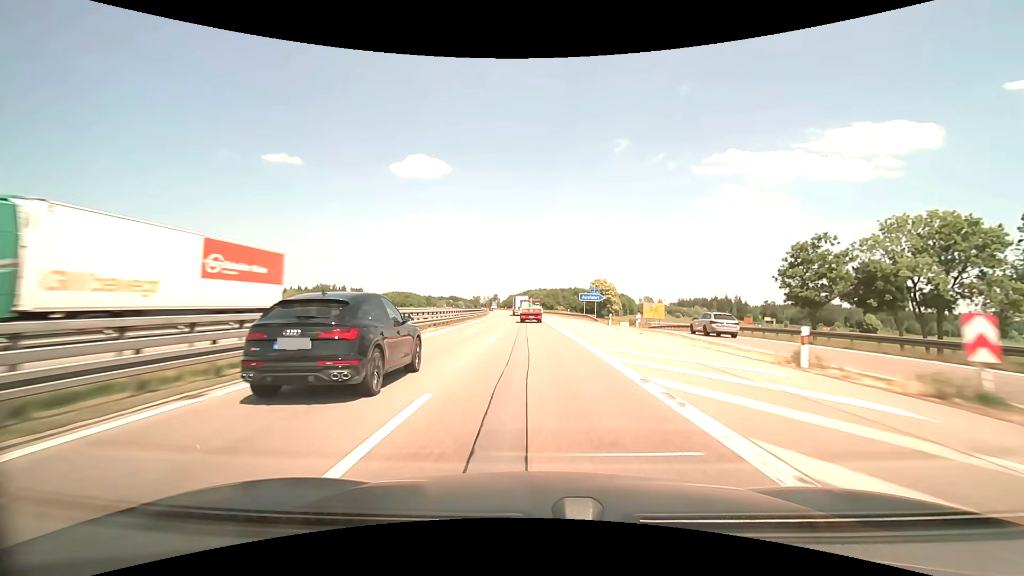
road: motorway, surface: asphalt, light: Day
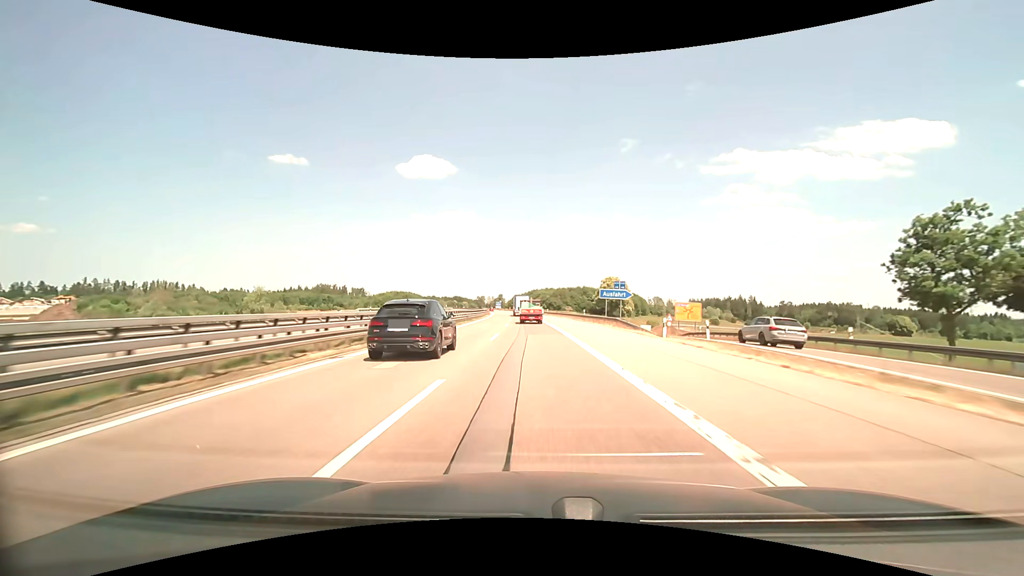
(-0.1, +16.1) m; -1°
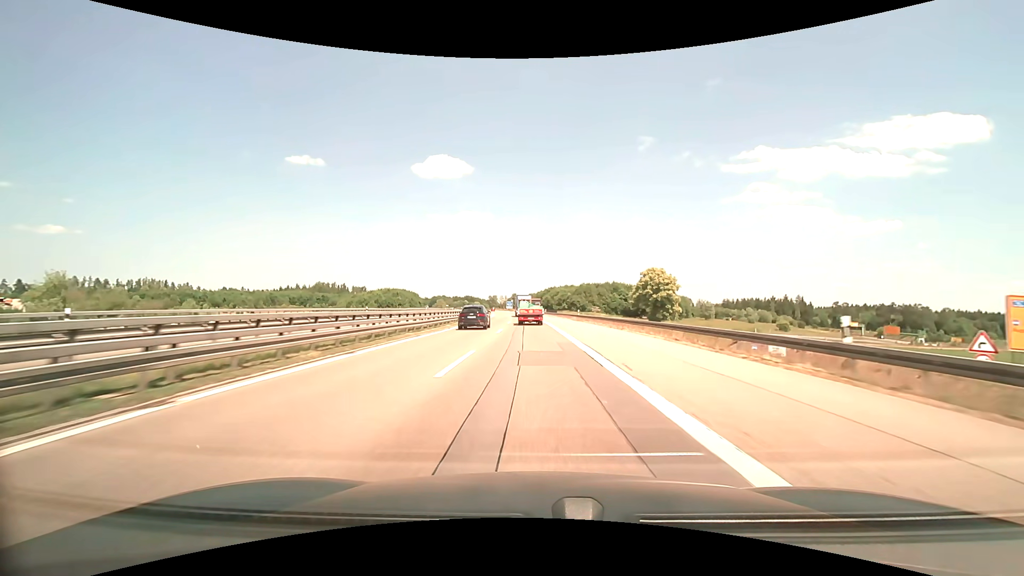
(-0.8, +46.9) m; -2°
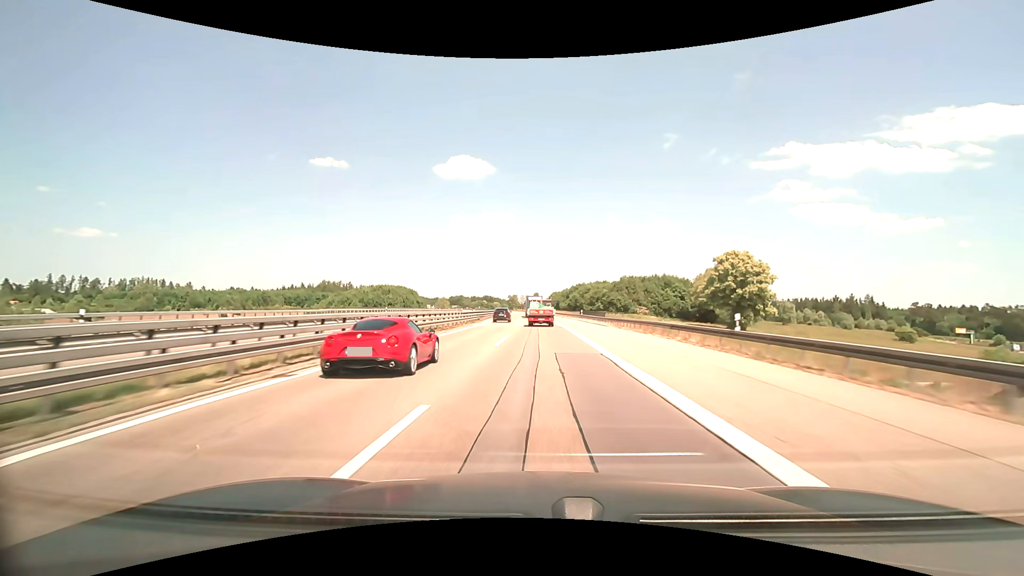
(-0.8, +44.9) m; -2°
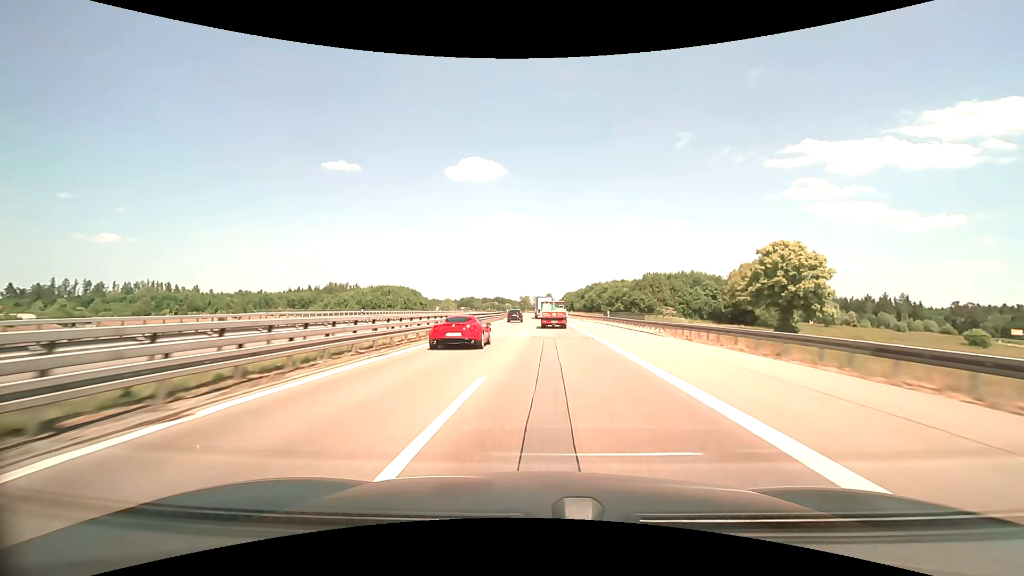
(-0.1, +14.7) m; -1°
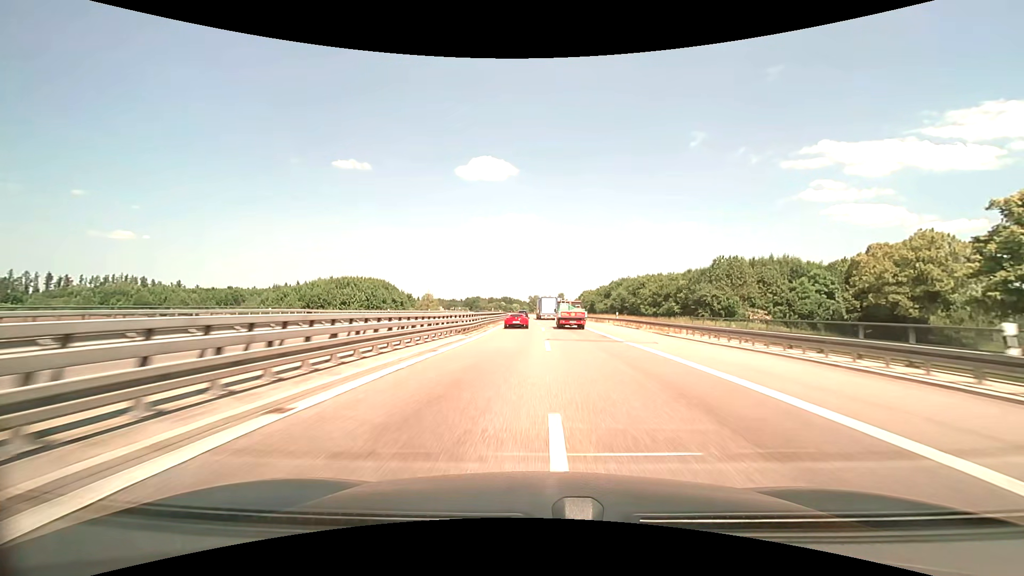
(-0.9, +44.9) m; -2°
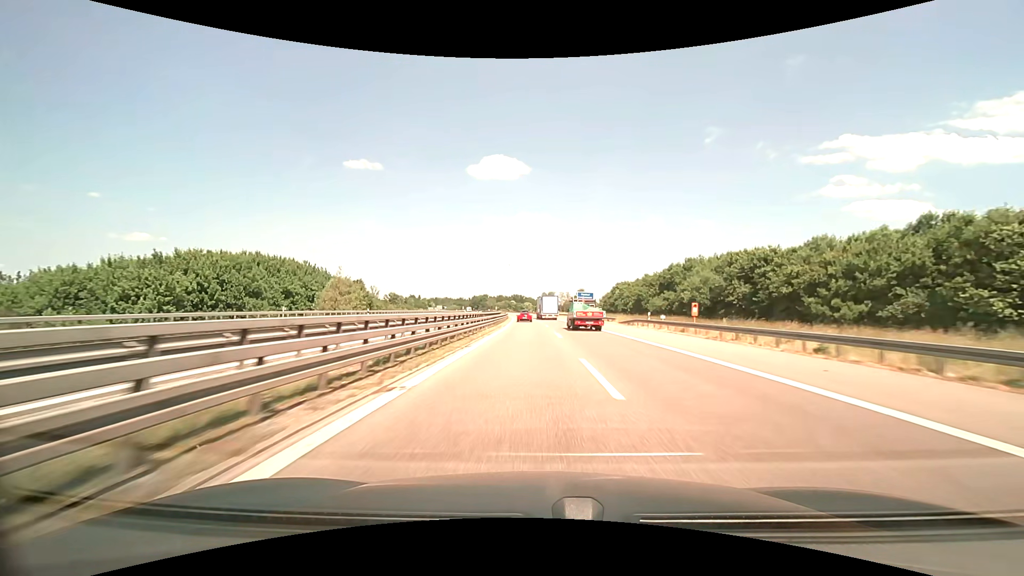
(-0.8, +62.9) m; -1°
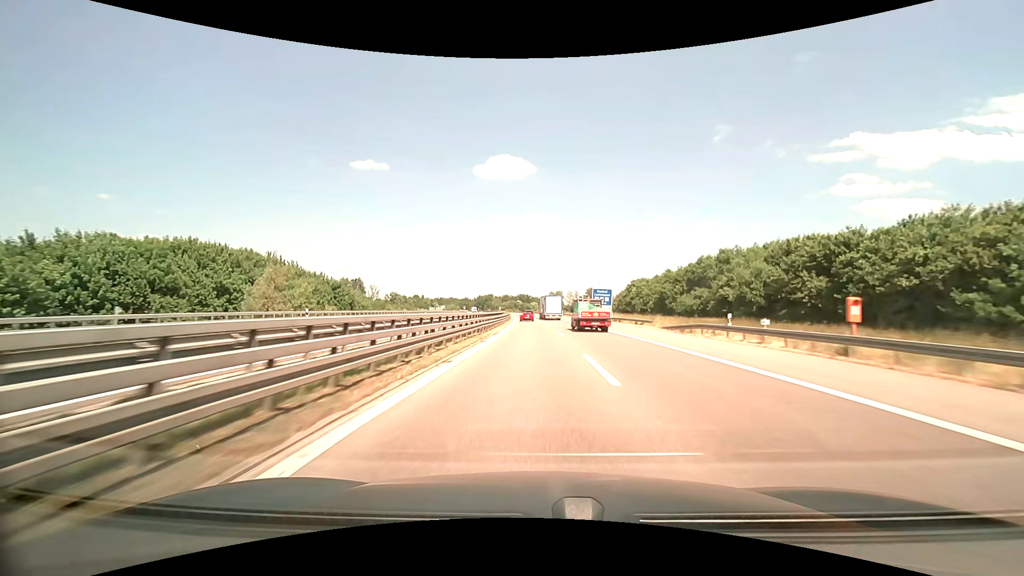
(-0.1, +16.2) m; -1°
(0, +10) (0, +20) (0, +30) (0, +40) (0, +50) (0, +60) (-1, +70) (-1, +80) (-1, +90) (-2, +100) m
